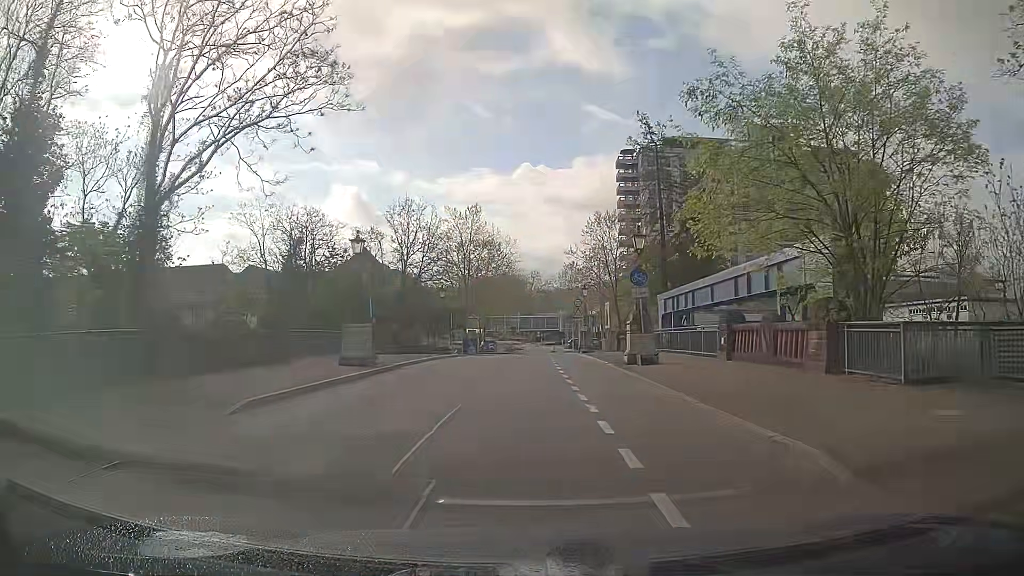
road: tertiary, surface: asphalt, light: Day
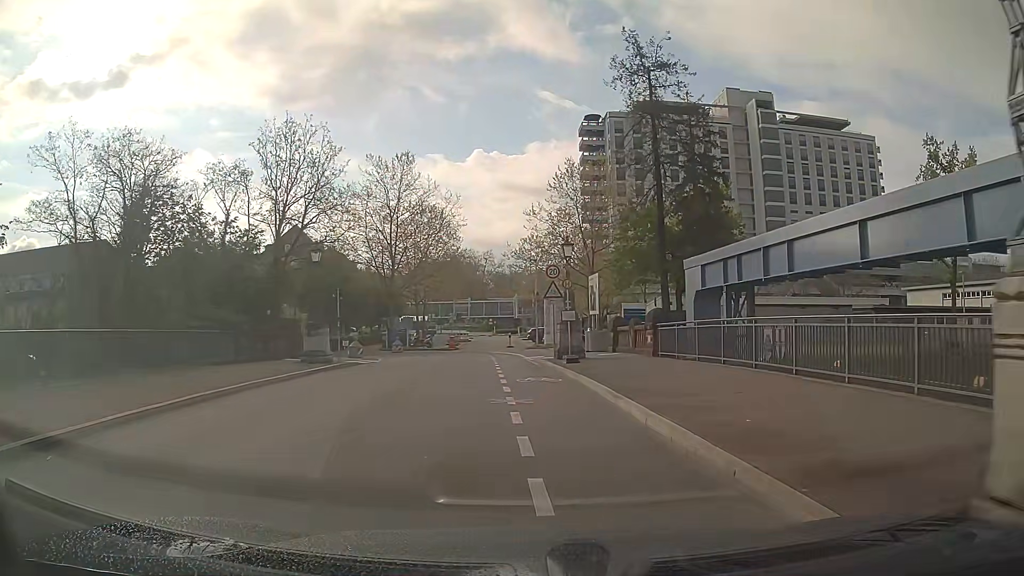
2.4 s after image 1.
(+0.4, +19.1) m; +4°
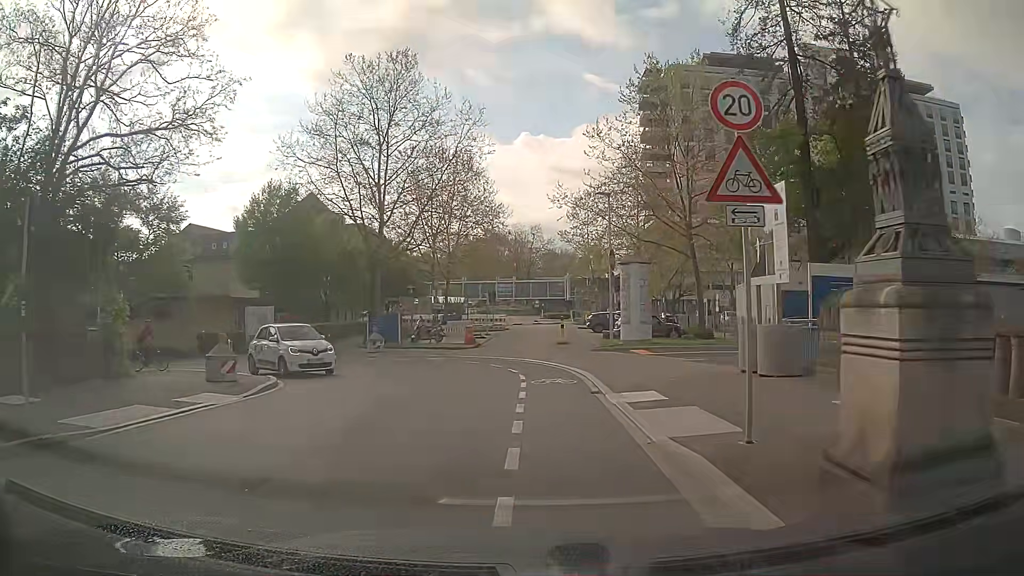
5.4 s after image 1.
(-0.9, +20.4) m; -5°
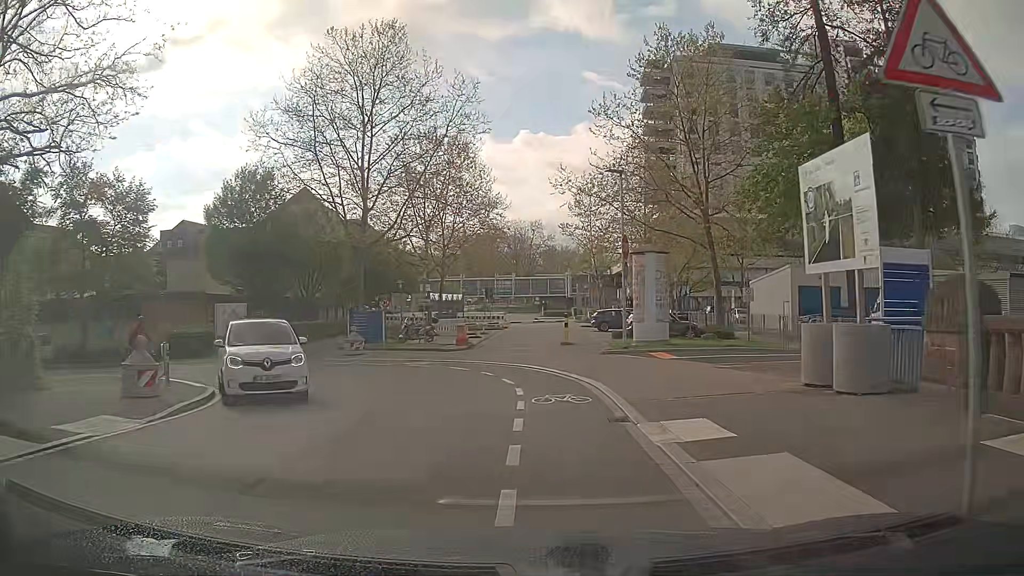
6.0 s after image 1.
(0.0, +3.8) m; 0°
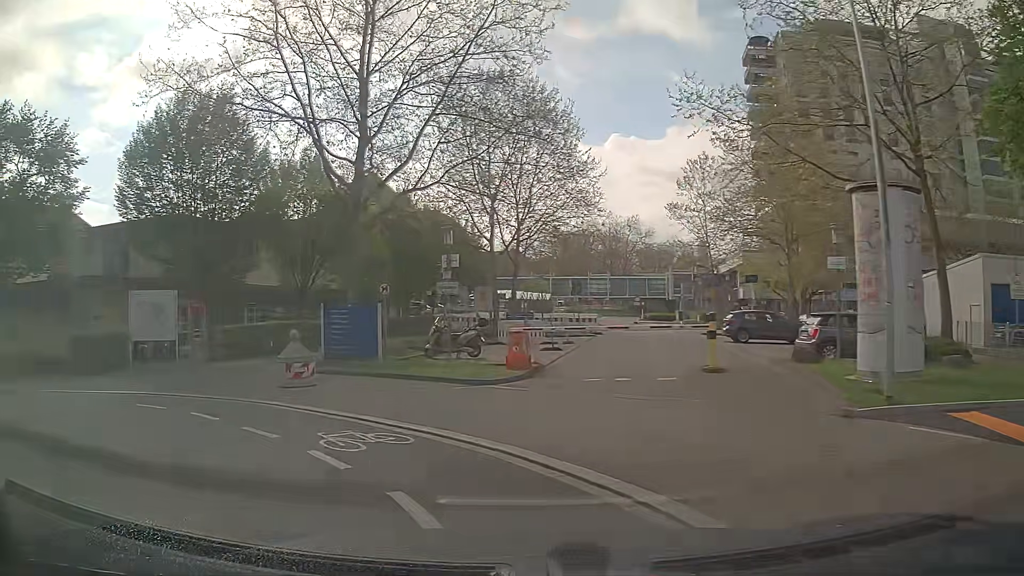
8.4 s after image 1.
(-0.2, +13.9) m; -8°
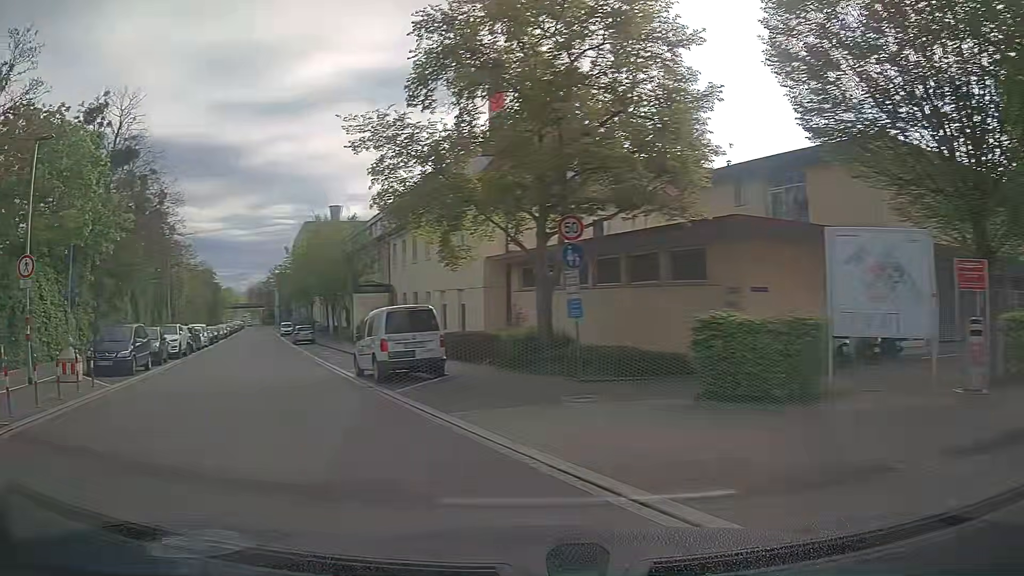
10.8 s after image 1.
(-5.7, +10.5) m; -58°
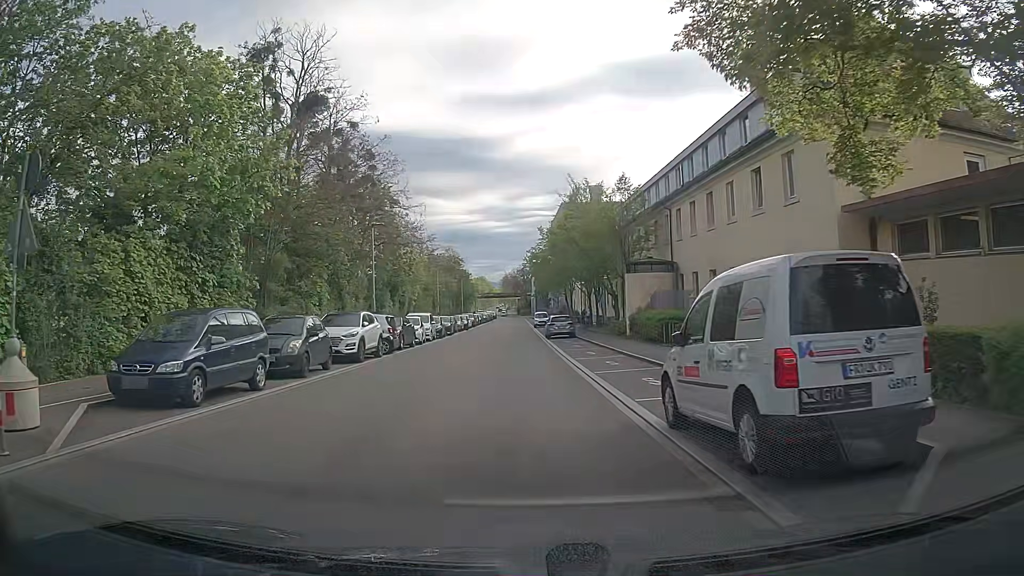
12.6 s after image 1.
(-2.8, +10.8) m; -21°
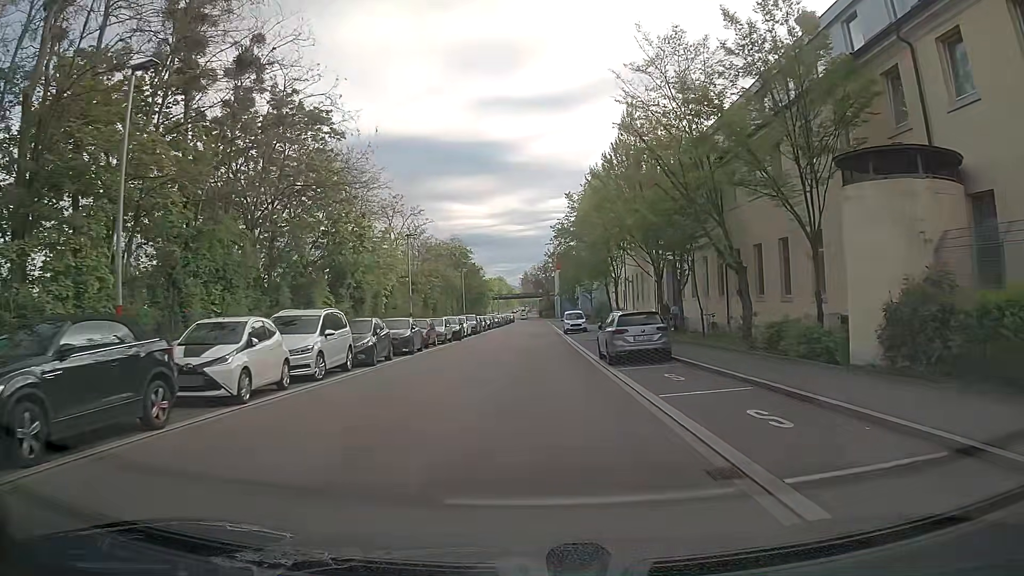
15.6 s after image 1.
(-0.7, +24.6) m; -2°
(0, +10) (0, +20) (0, +30) (0, +40) (0, +50) (0, +60) (0, +70) (0, +80) (+1, +90) (+1, +100) m
